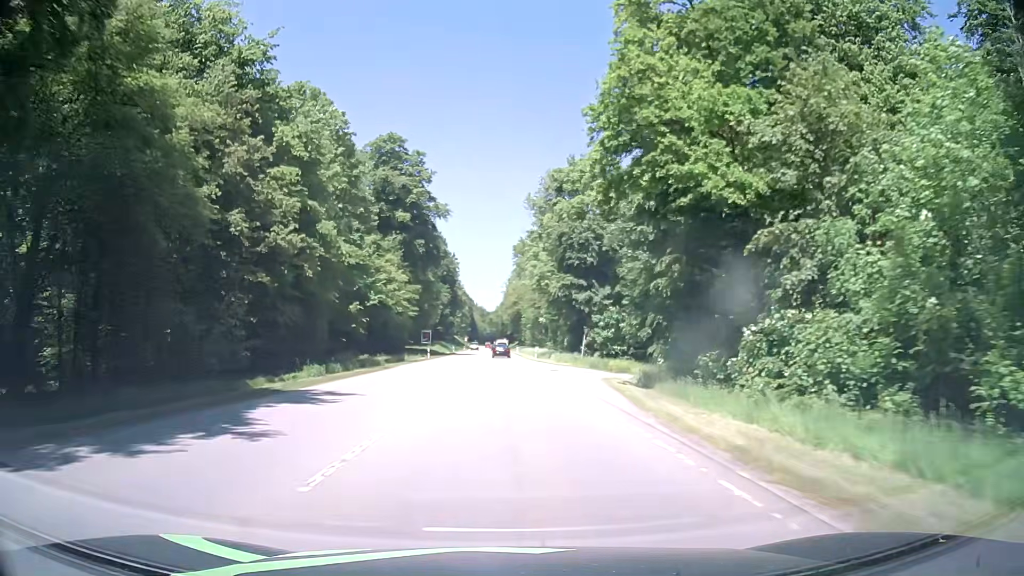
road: secondary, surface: asphalt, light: Day
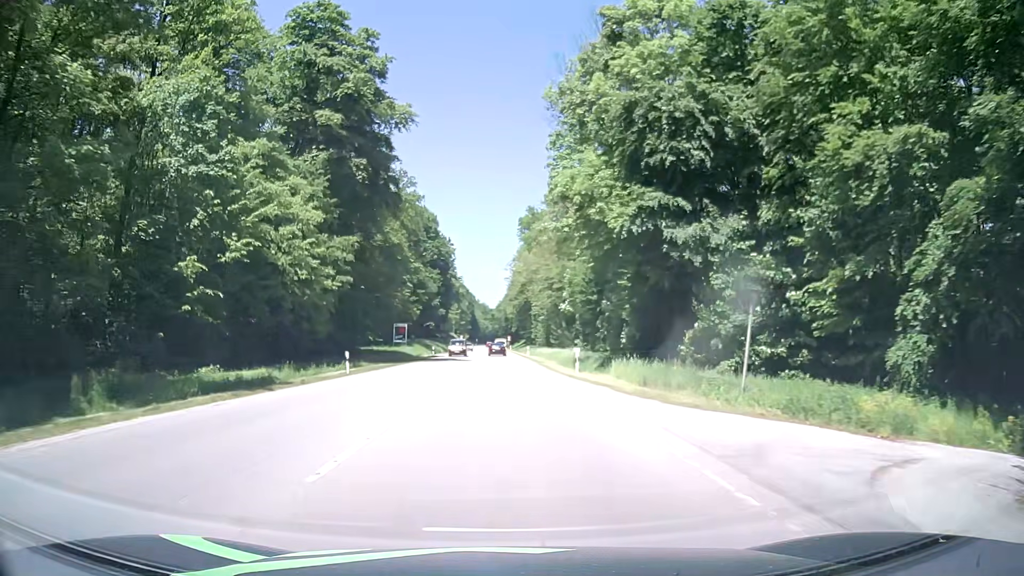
(-0.4, +35.8) m; -1°
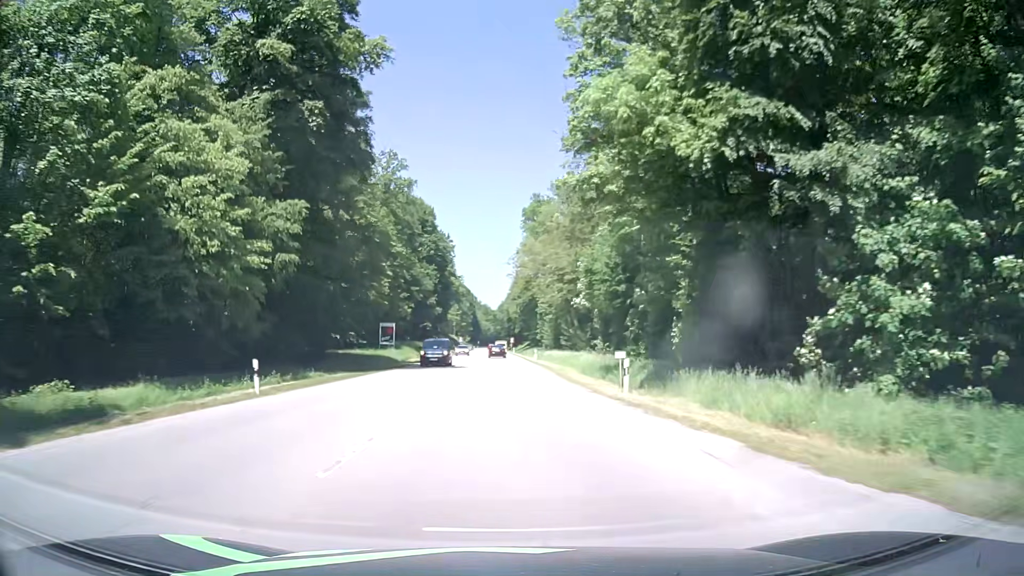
(0.0, +12.1) m; 0°
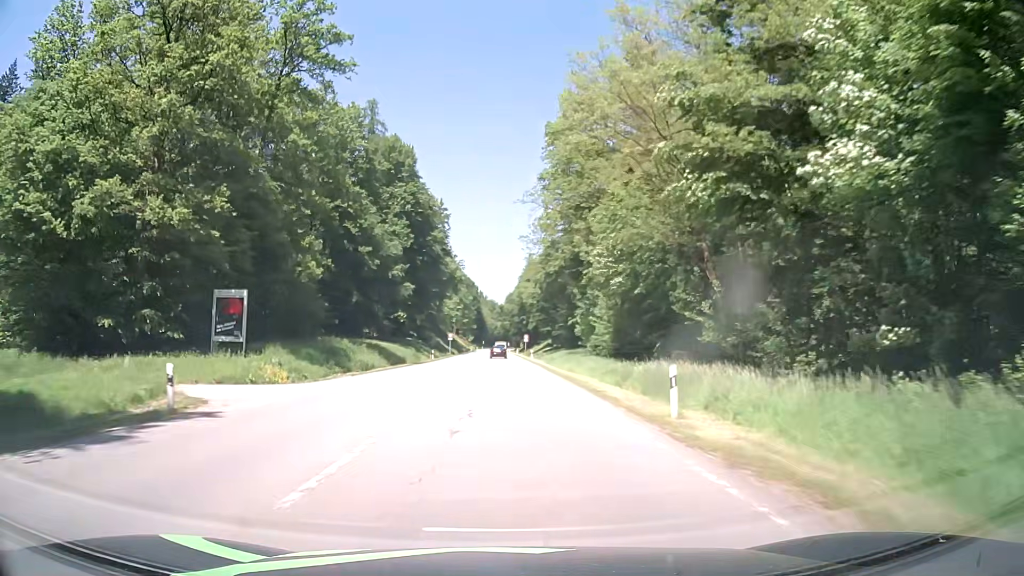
(-0.3, +48.9) m; 0°
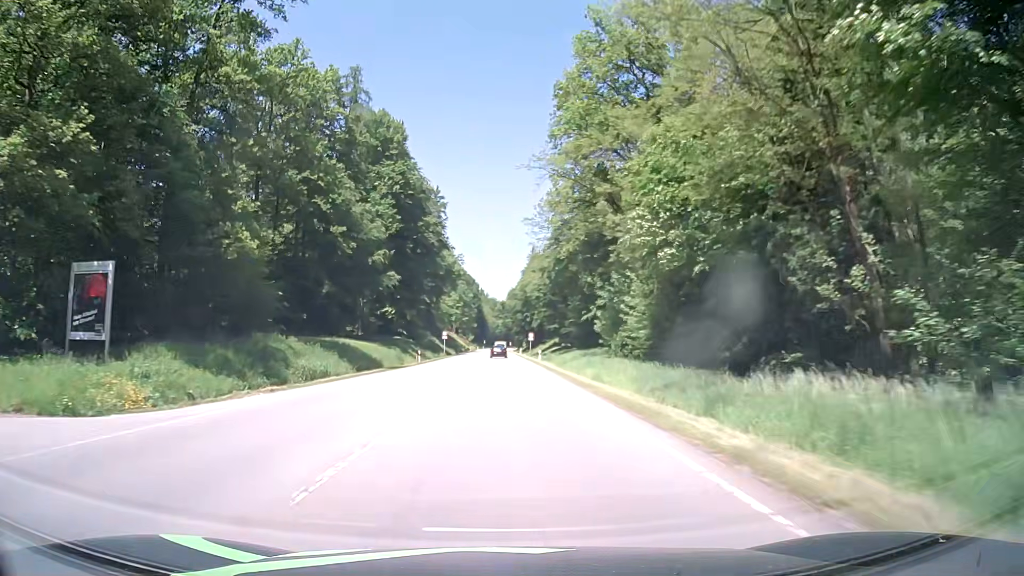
(-0.1, +12.3) m; -1°
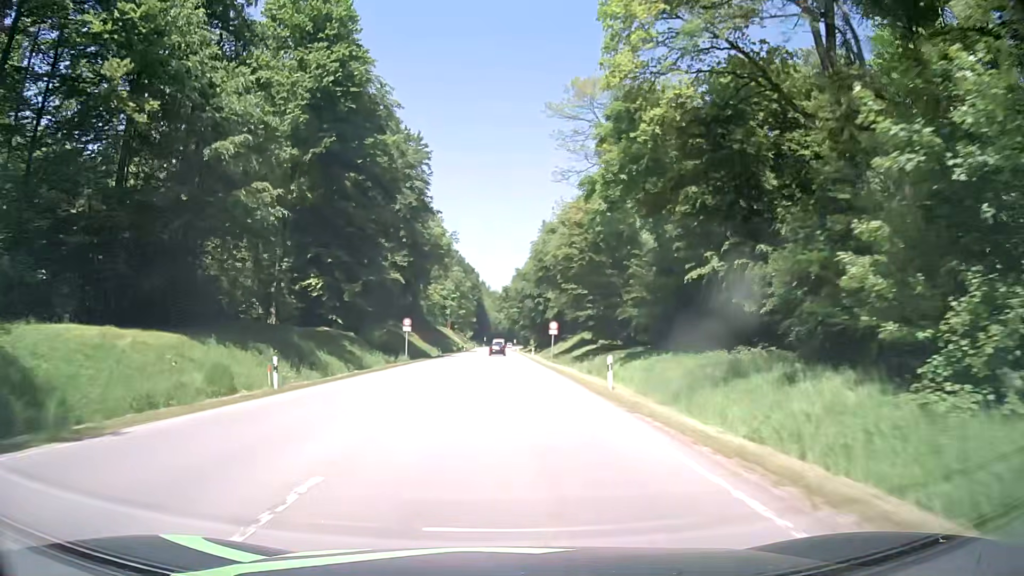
(0.0, +37.2) m; 0°
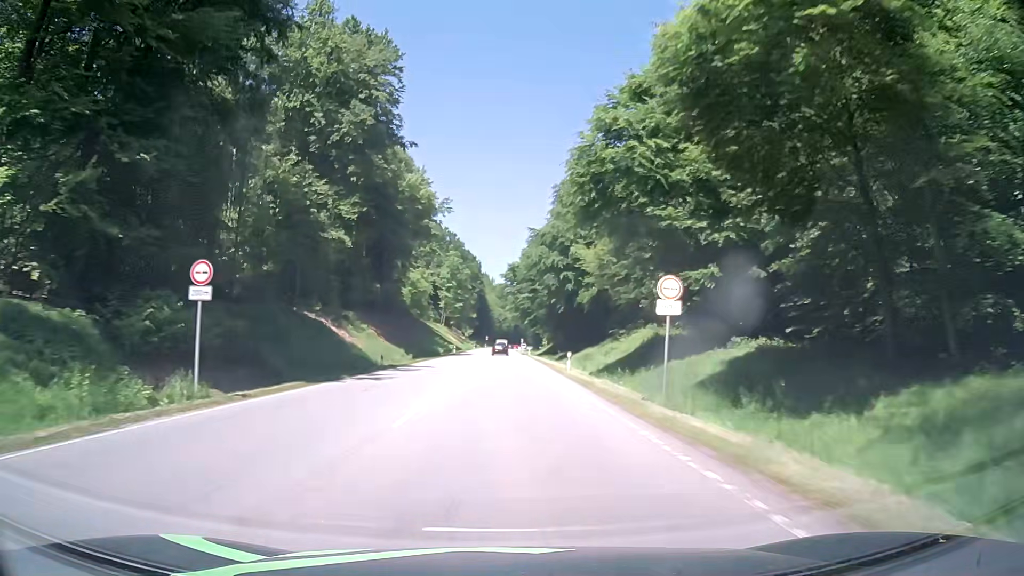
(-0.3, +37.4) m; 0°
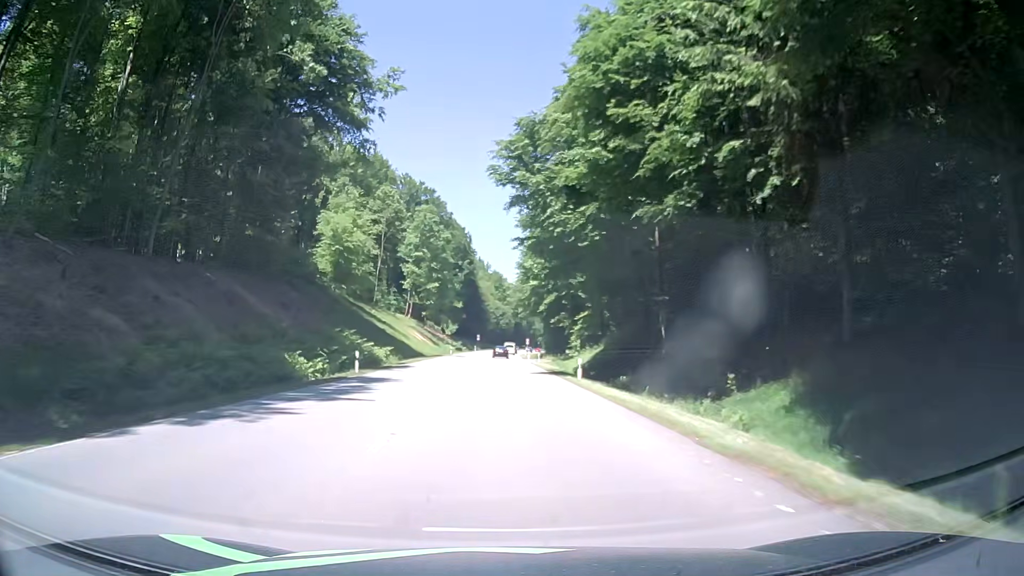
(-0.4, +62.4) m; 0°
(0, +10) (0, +20) (0, +30) (0, +40) (0, +50) (0, +60) (0, +70) (0, +80) (0, +90) (0, +100) m
